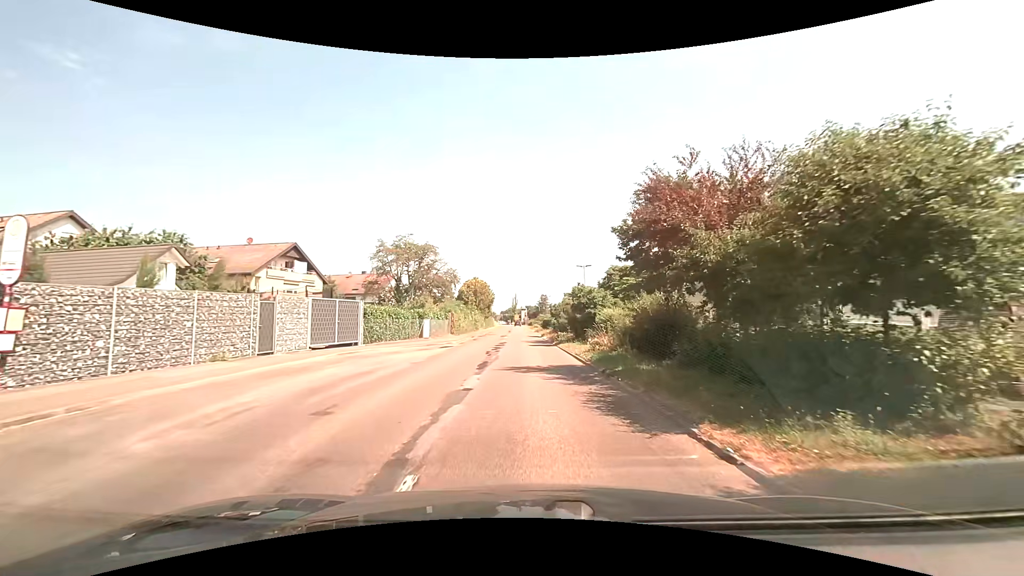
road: secondary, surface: asphalt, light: Day
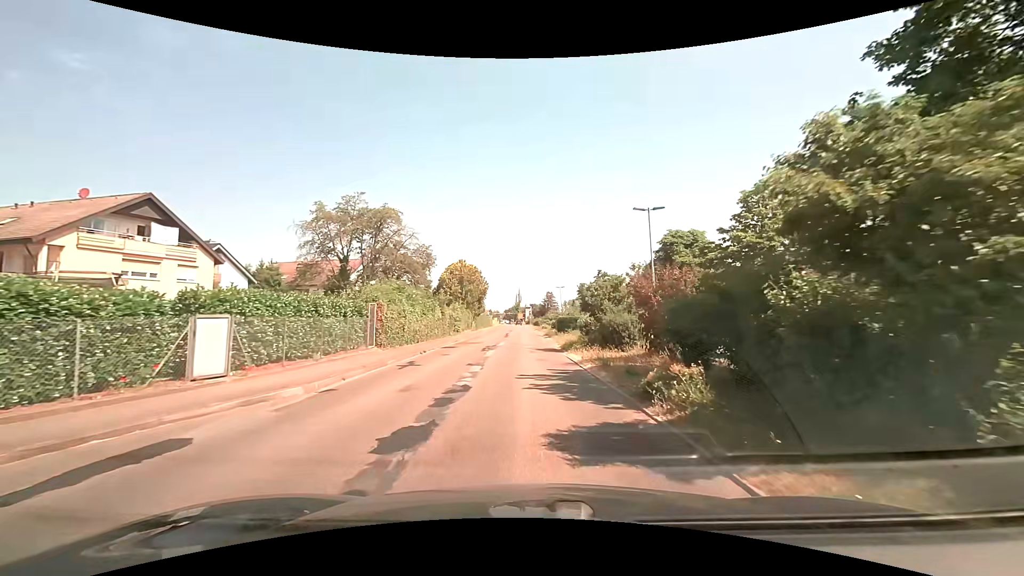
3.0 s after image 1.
(0.0, +22.6) m; 0°
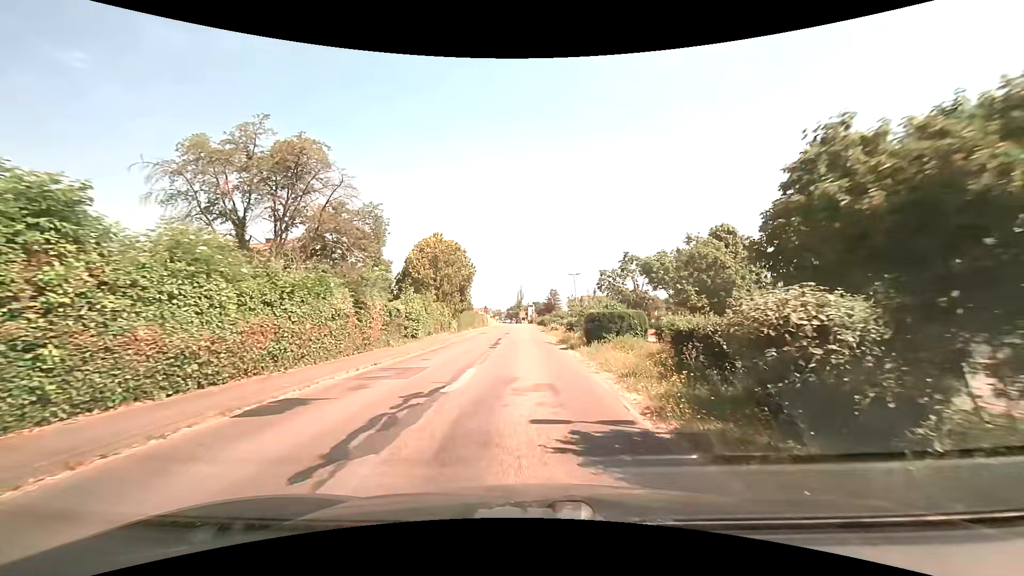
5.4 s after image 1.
(0.0, +18.2) m; 0°
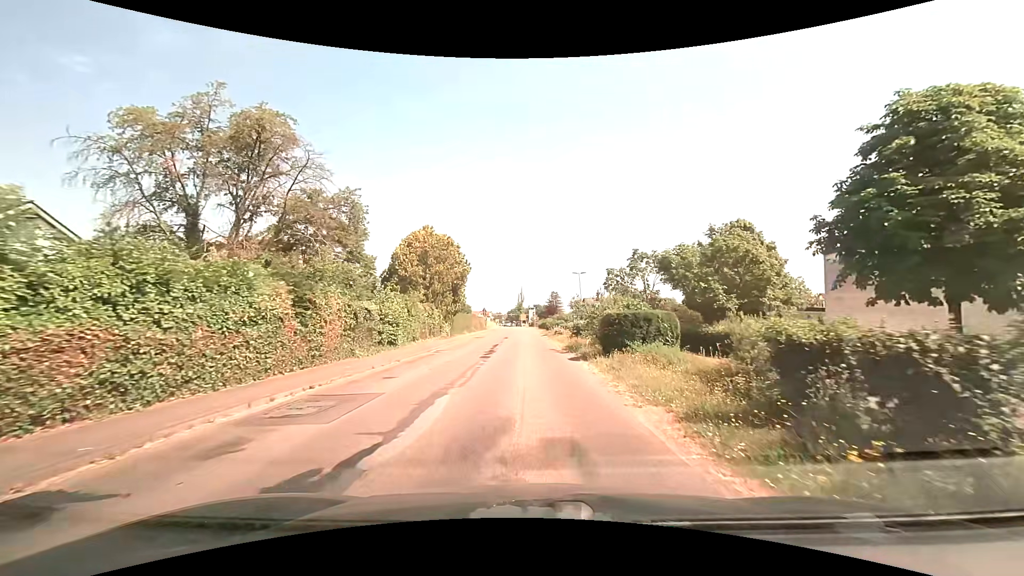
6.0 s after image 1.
(0.0, +4.5) m; 0°
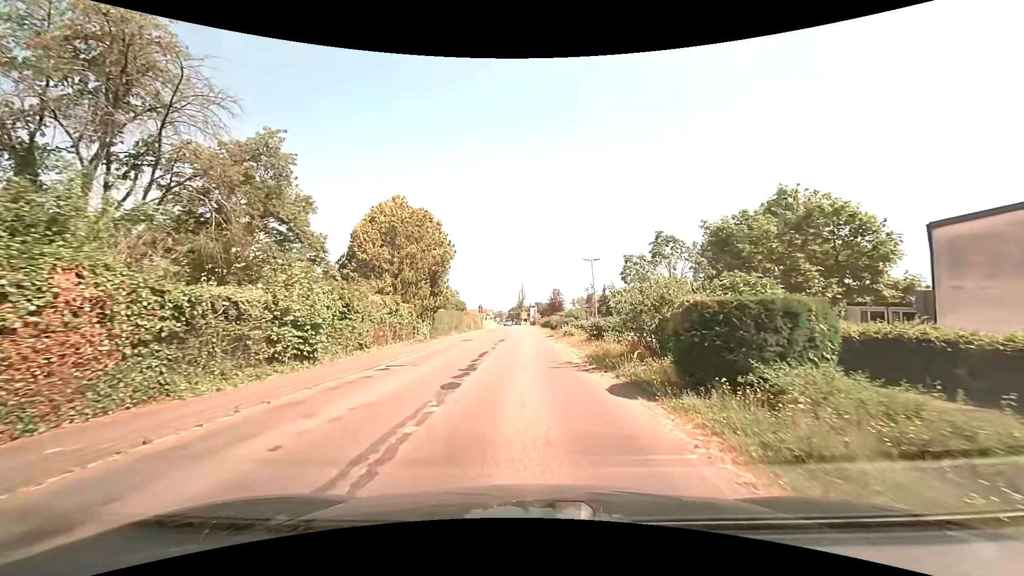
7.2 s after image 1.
(0.0, +8.9) m; 0°
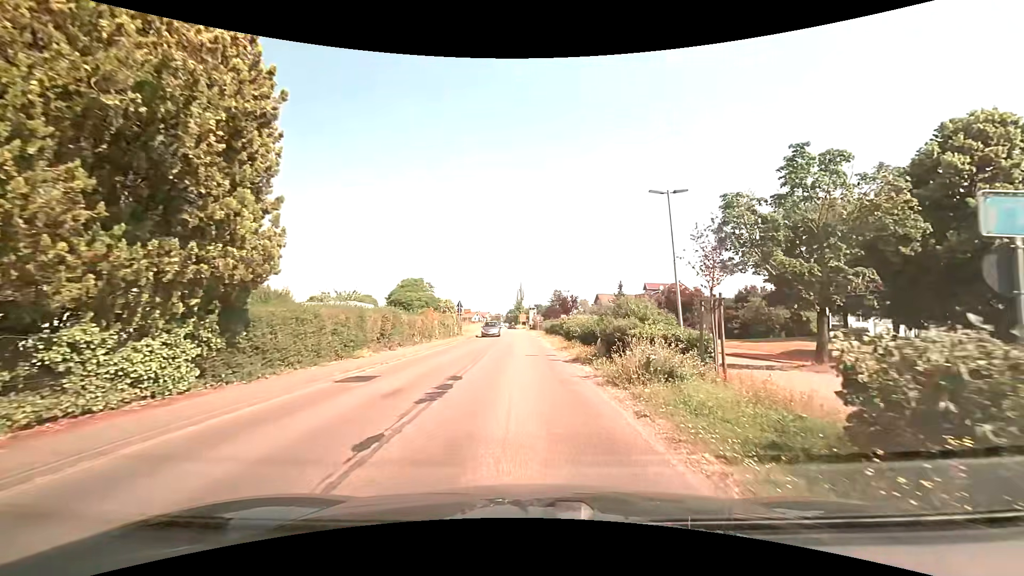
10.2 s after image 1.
(0.0, +22.1) m; 0°
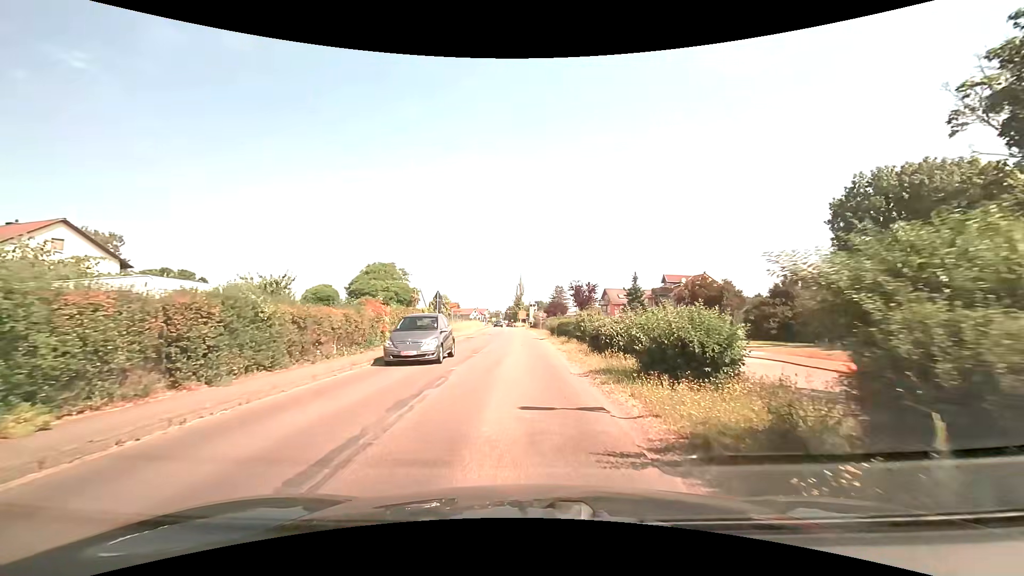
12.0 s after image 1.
(0.0, +12.9) m; 0°
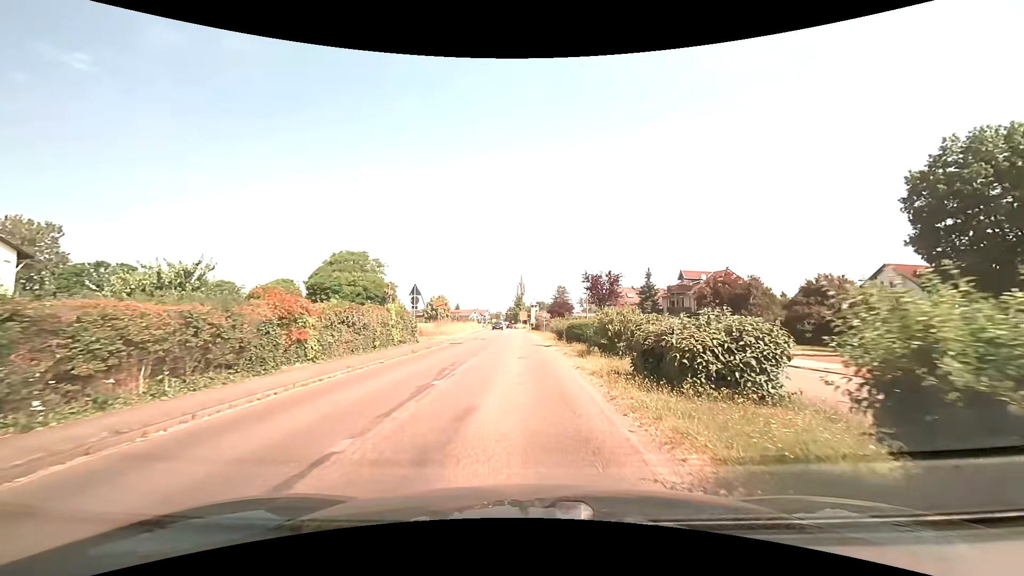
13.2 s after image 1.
(0.0, +8.5) m; 0°
(0, +10) (0, +20) (0, +30) (0, +40) (-1, +50) (-1, +60) (-1, +70) (-2, +80) (-2, +90) (-3, +100) m
